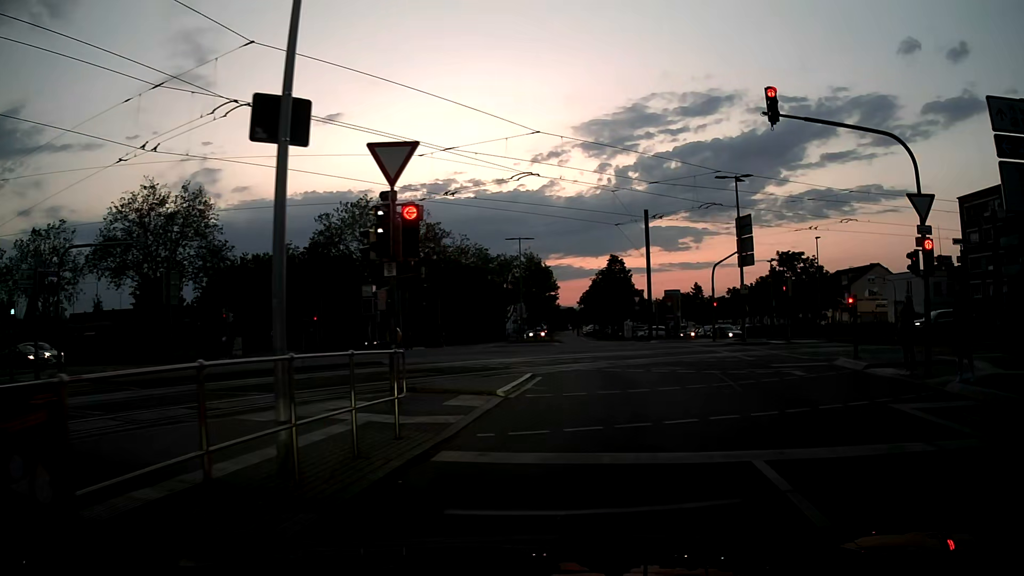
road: secondary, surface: asphalt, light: Dusk
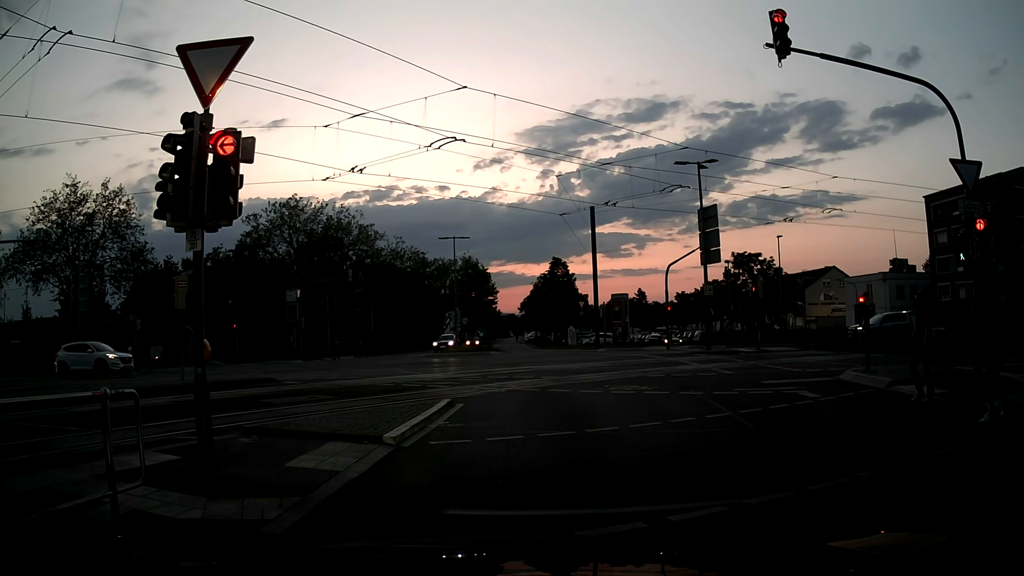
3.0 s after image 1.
(+0.1, +4.1) m; +2°
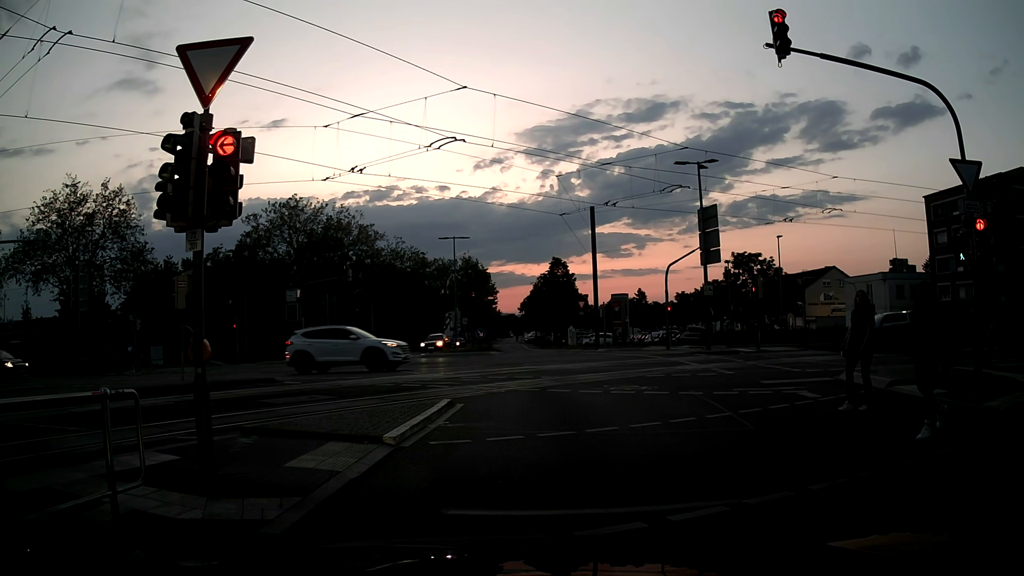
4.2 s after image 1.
(0.0, 0.0) m; 0°
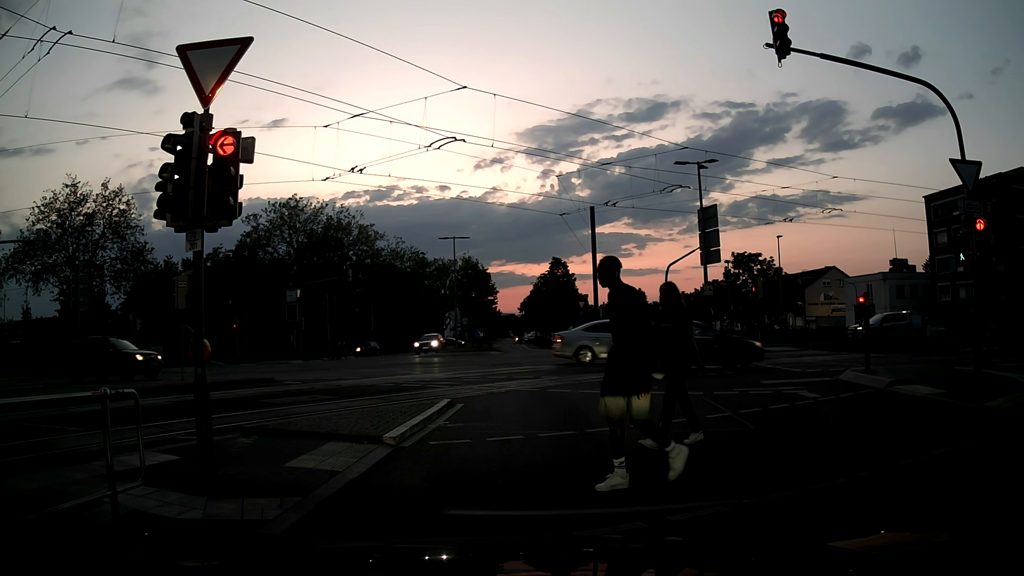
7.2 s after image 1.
(0.0, 0.0) m; 0°
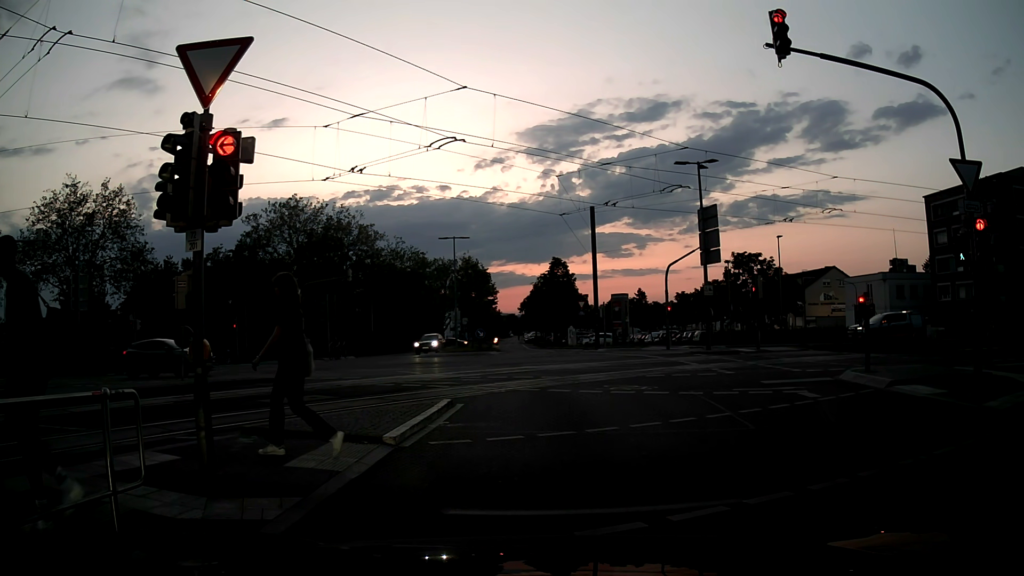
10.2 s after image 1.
(0.0, 0.0) m; 0°
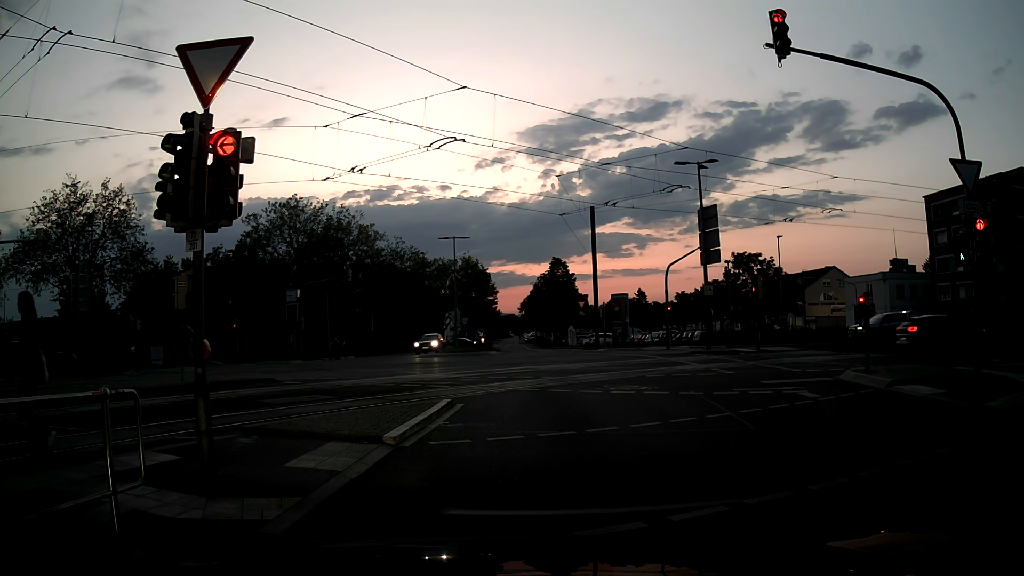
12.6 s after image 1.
(0.0, 0.0) m; 0°
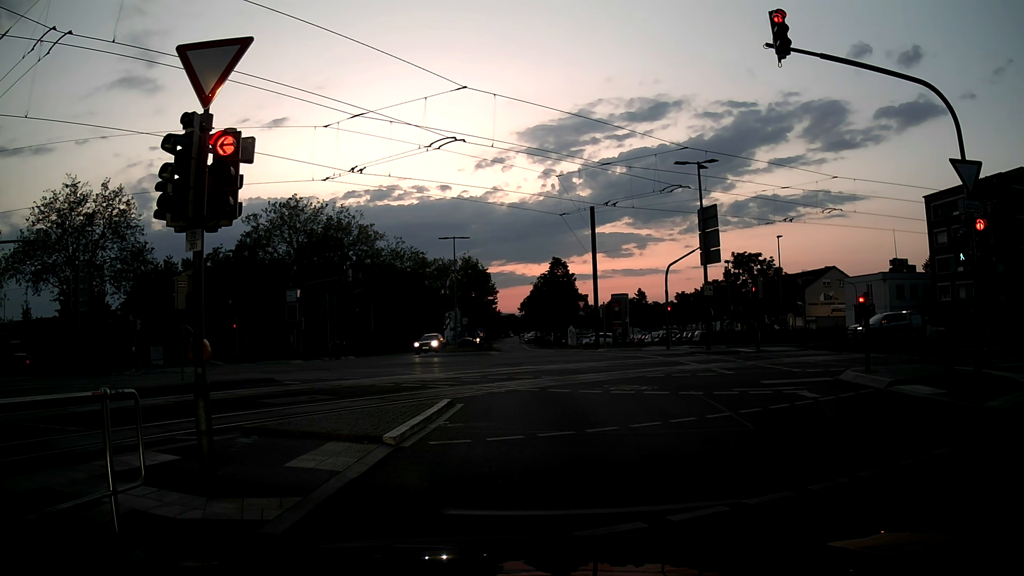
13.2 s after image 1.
(0.0, 0.0) m; 0°
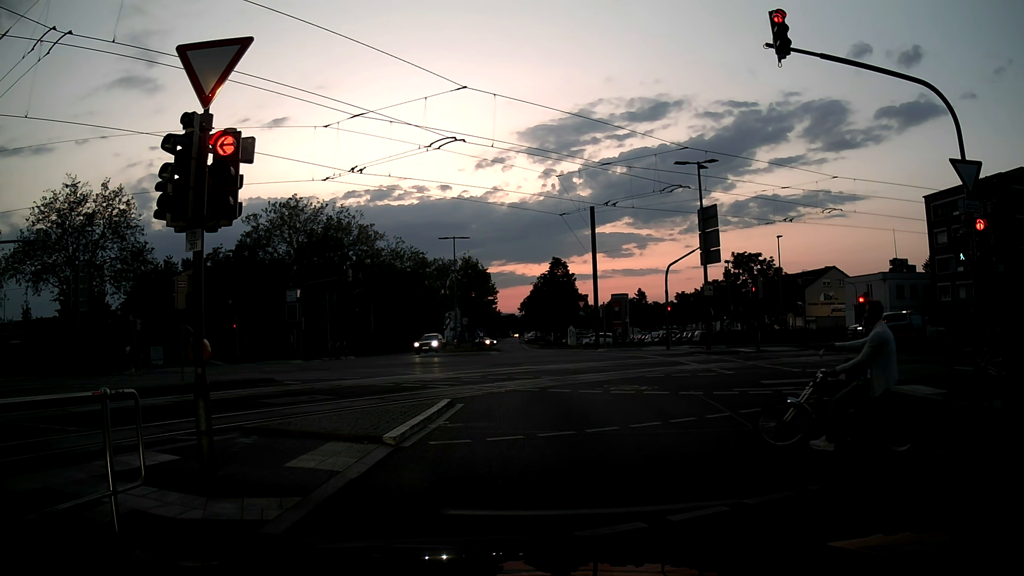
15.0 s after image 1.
(0.0, 0.0) m; 0°
(0, +10) (-1, +20) (-5, +29) (-13, +35) (-22, +39) (-31, +41) (-41, +42) (-51, +42) (-61, +42) (-71, +42) m
